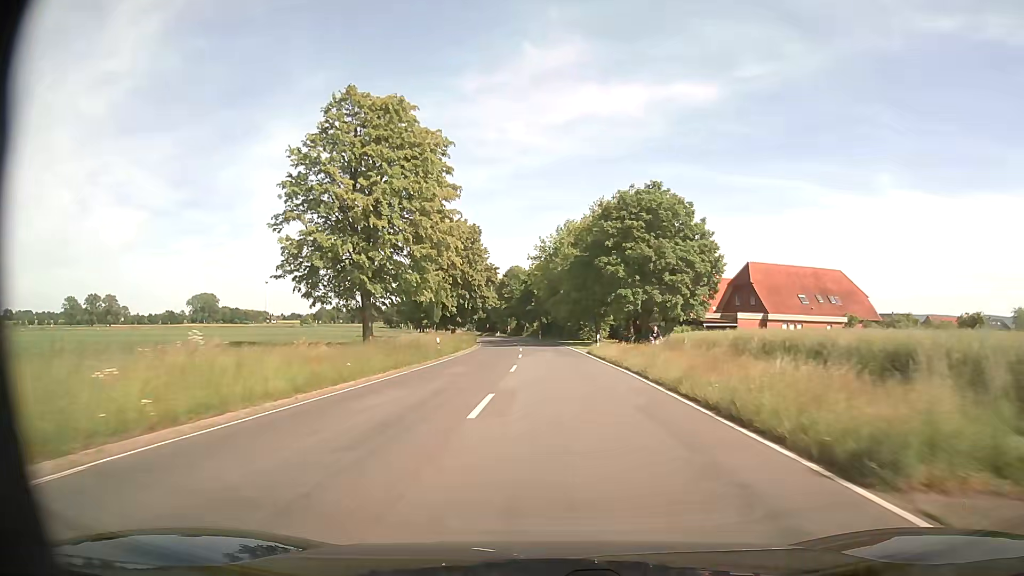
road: secondary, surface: asphalt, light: Day
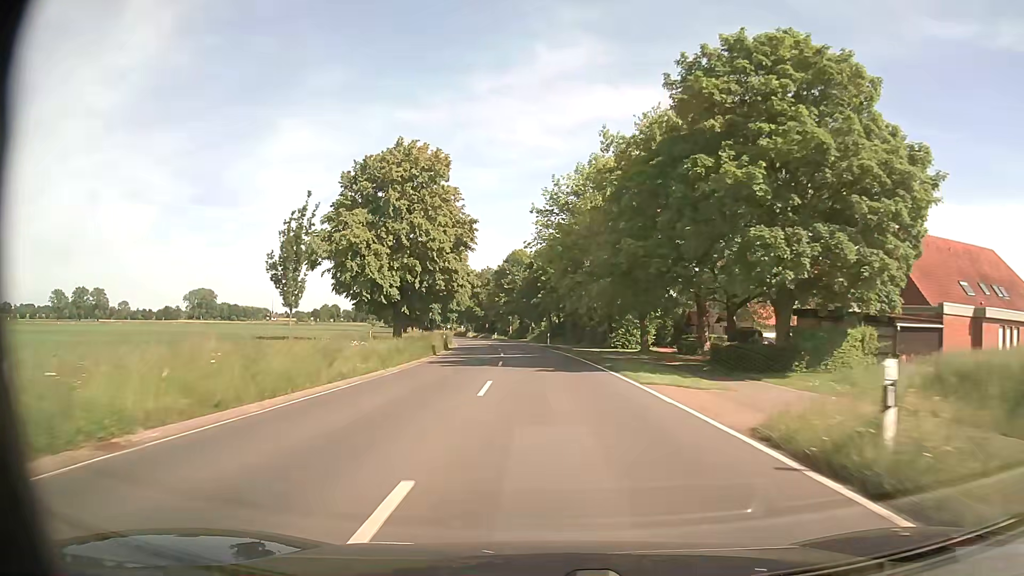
(0.0, +32.3) m; 0°
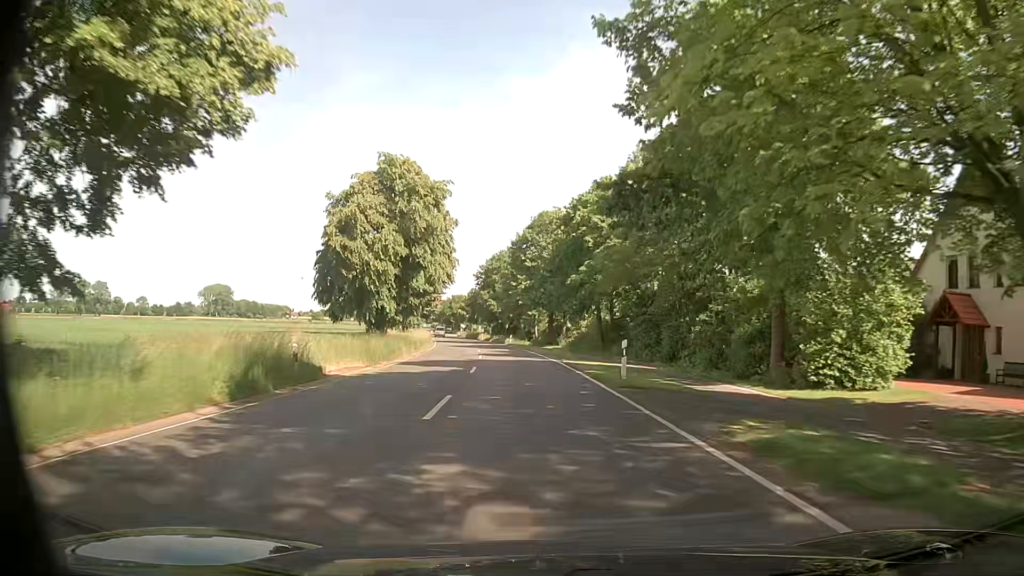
(-1.2, +39.4) m; -3°
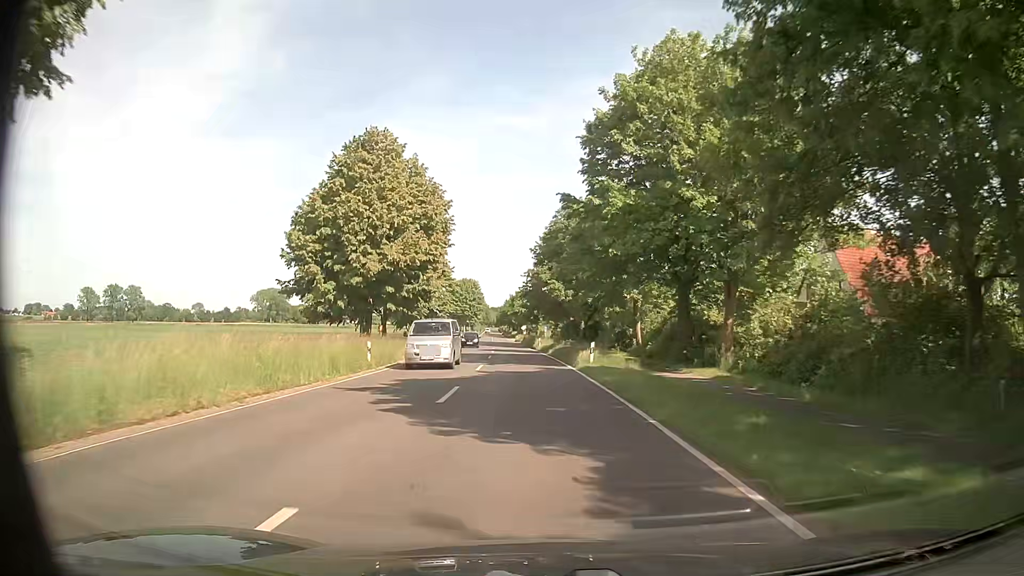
(-2.4, +45.9) m; -7°
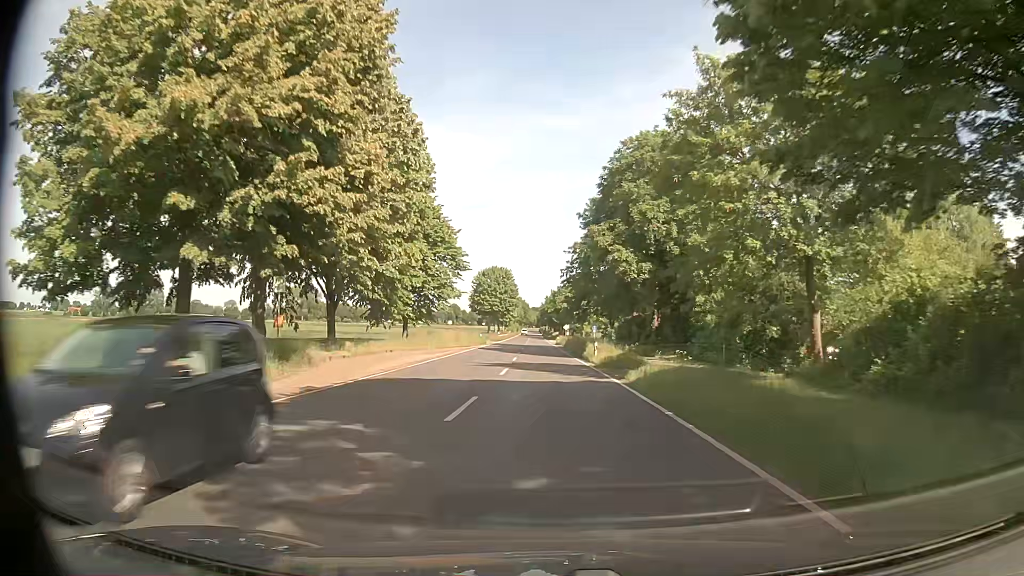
(-0.6, +27.0) m; -3°
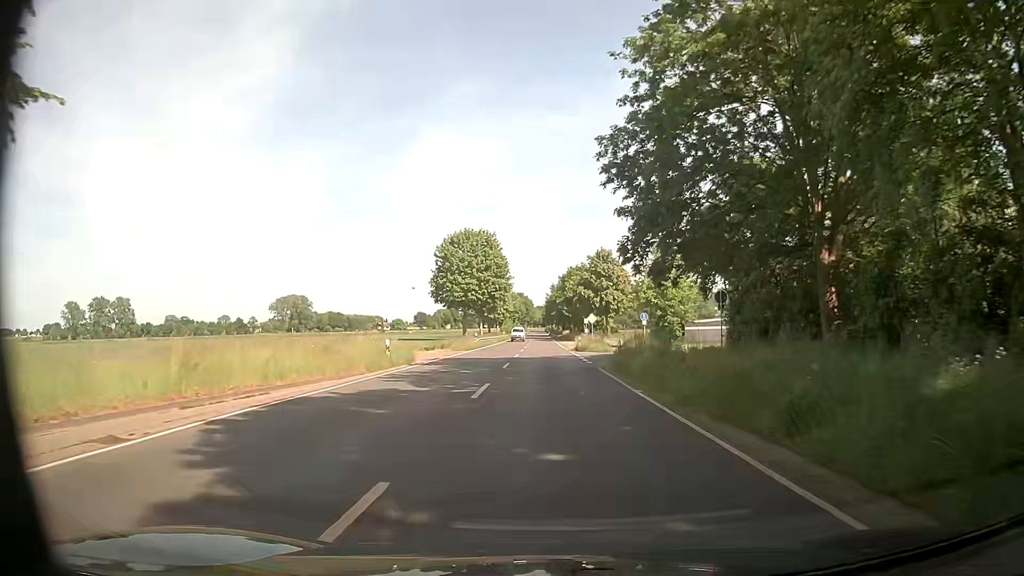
(-0.2, +44.5) m; 0°
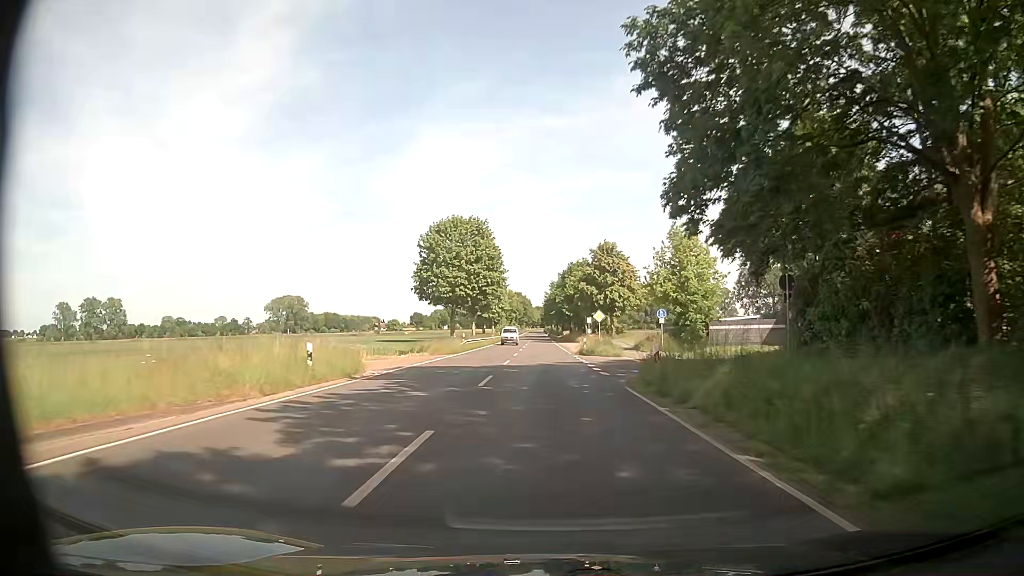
(-0.1, +8.8) m; -1°
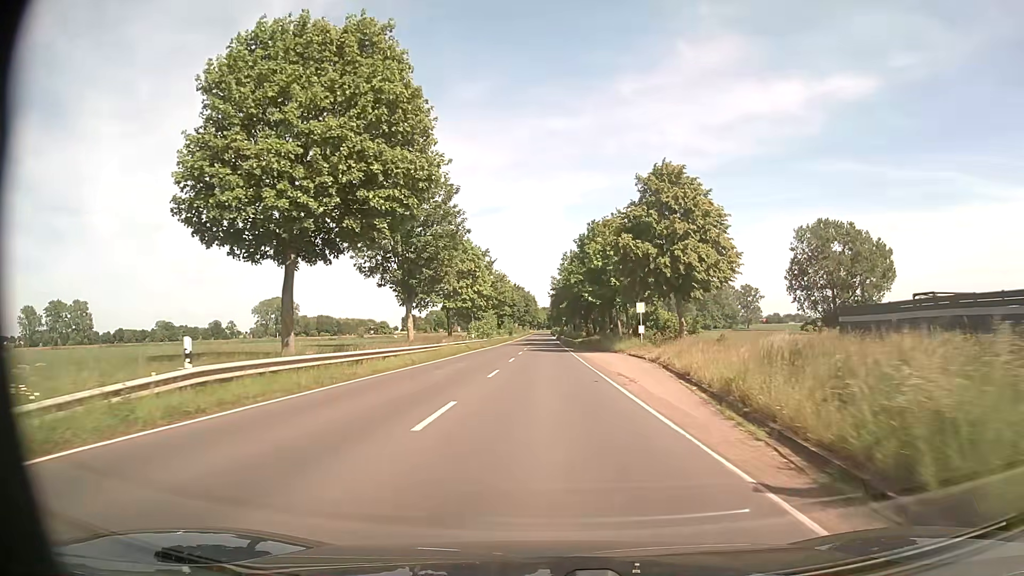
(+0.4, +44.3) m; 0°
(0, +10) (0, +20) (0, +30) (0, +40) (0, +50) (0, +60) (0, +70) (0, +80) (0, +90) (-1, +100) m
